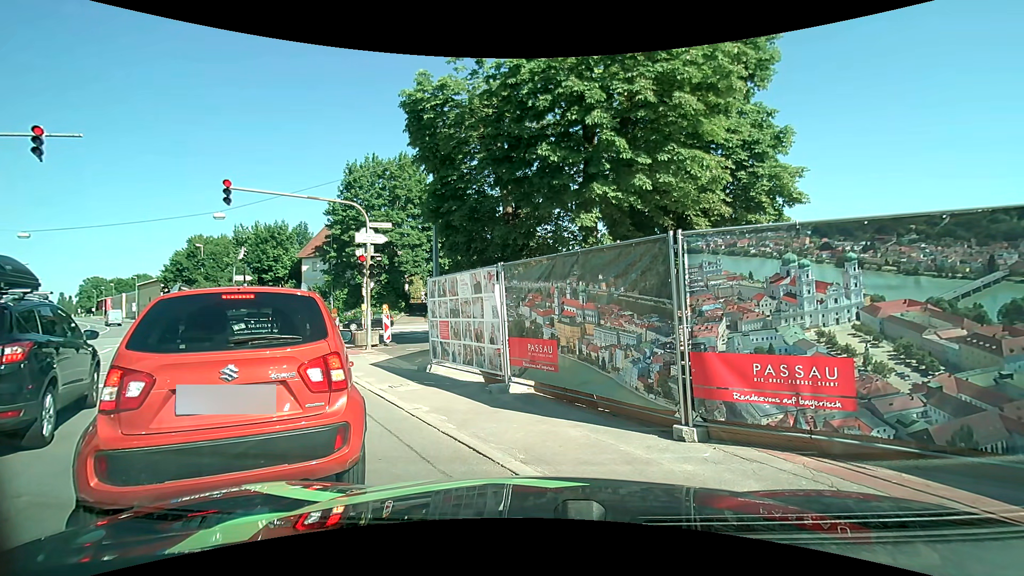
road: primary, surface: asphalt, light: Day
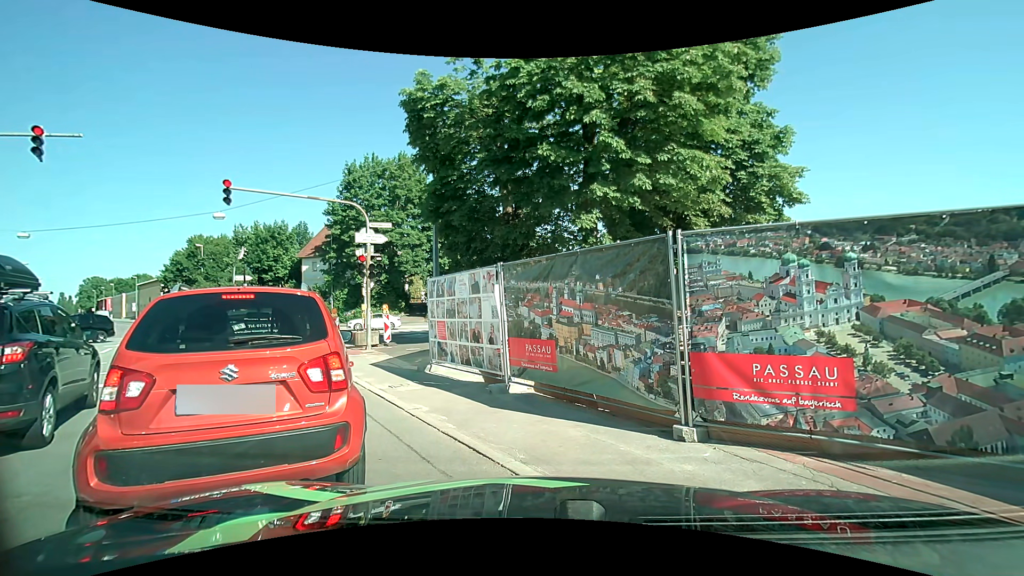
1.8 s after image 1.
(0.0, 0.0) m; 0°
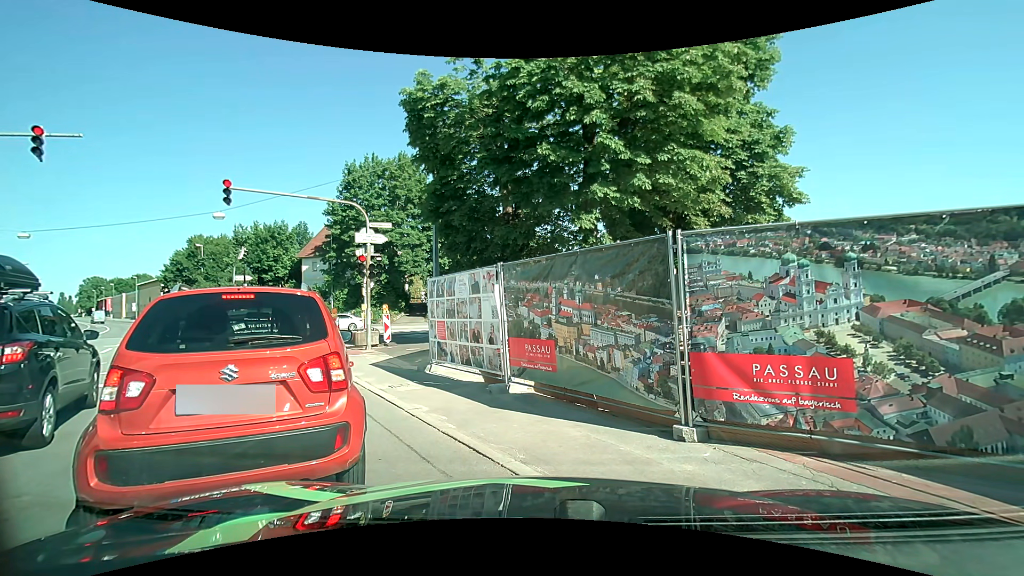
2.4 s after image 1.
(0.0, 0.0) m; 0°
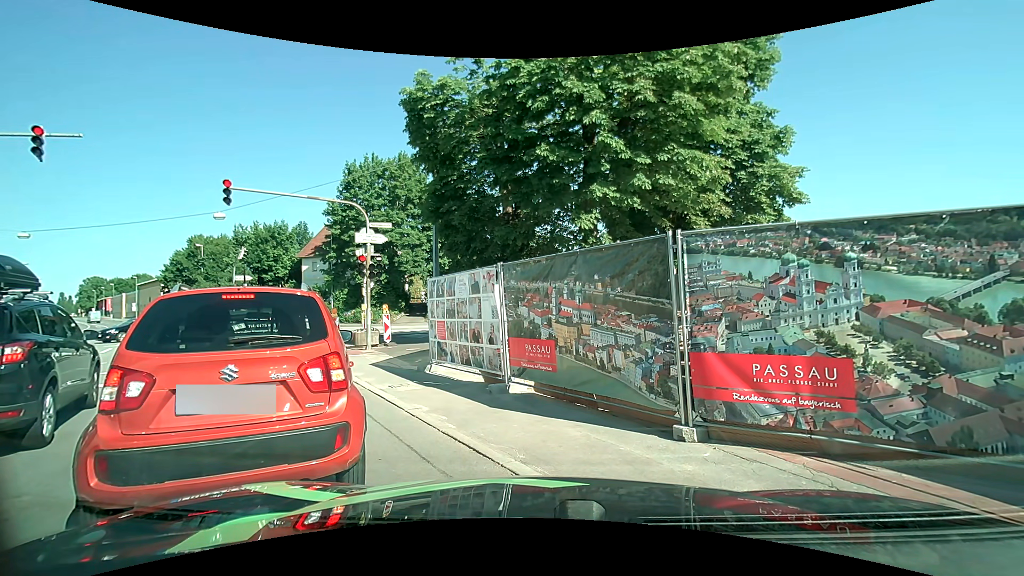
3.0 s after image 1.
(0.0, 0.0) m; 0°
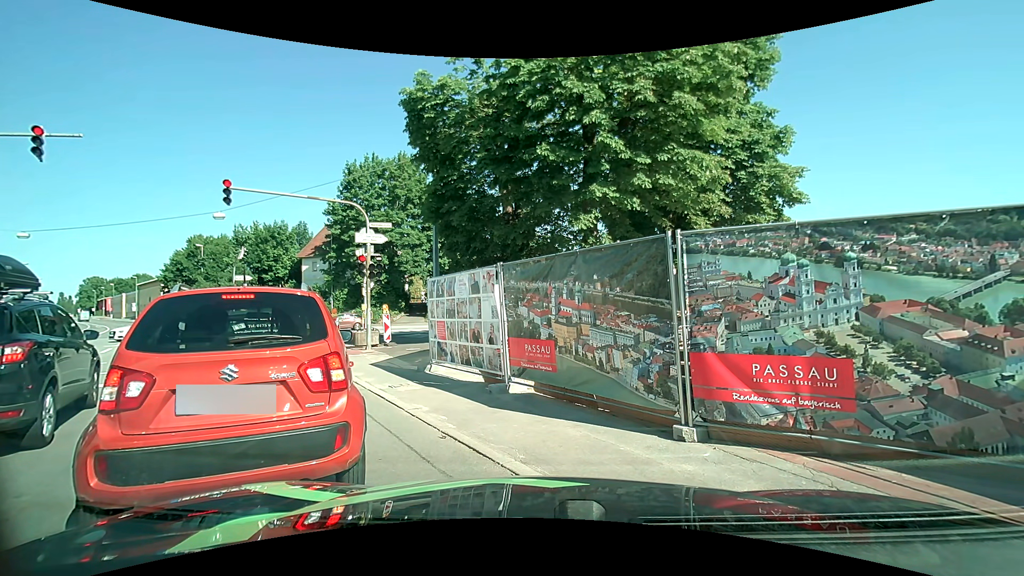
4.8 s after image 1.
(0.0, 0.0) m; 0°
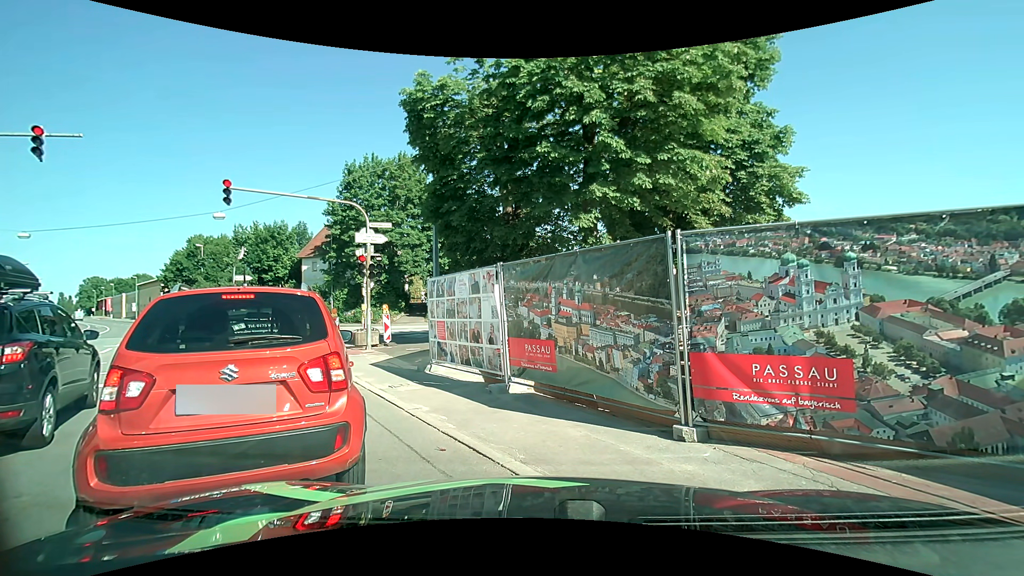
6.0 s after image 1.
(0.0, 0.0) m; 0°
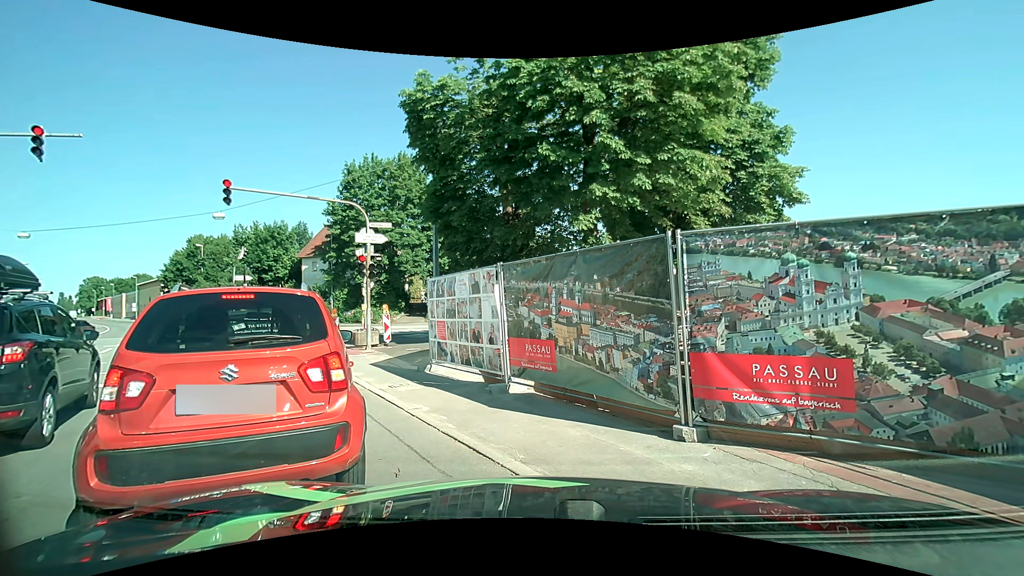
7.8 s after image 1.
(0.0, 0.0) m; 0°
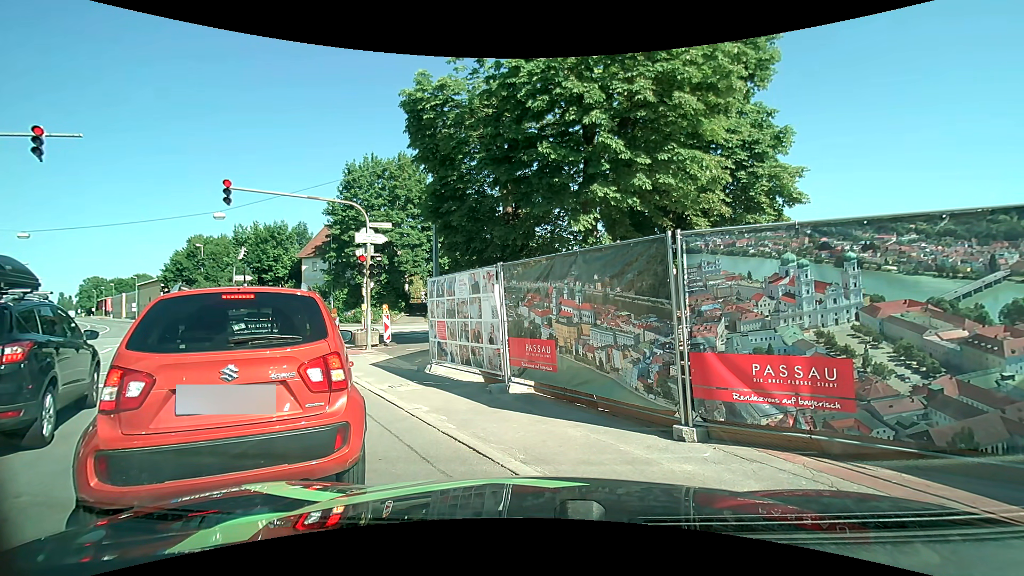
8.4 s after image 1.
(0.0, 0.0) m; 0°
(-4, +9) (-9, +17) (-13, +27) (-10, +36) (-2, +43) (+7, +45) (+17, +44) (+27, +42) (+37, +42) (+47, +44) m
